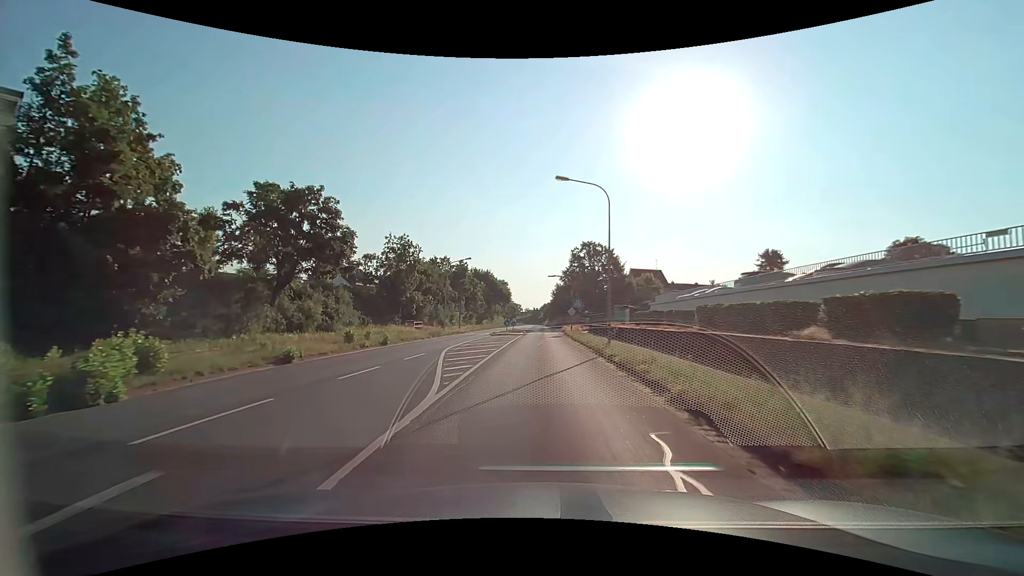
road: secondary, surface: asphalt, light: Day
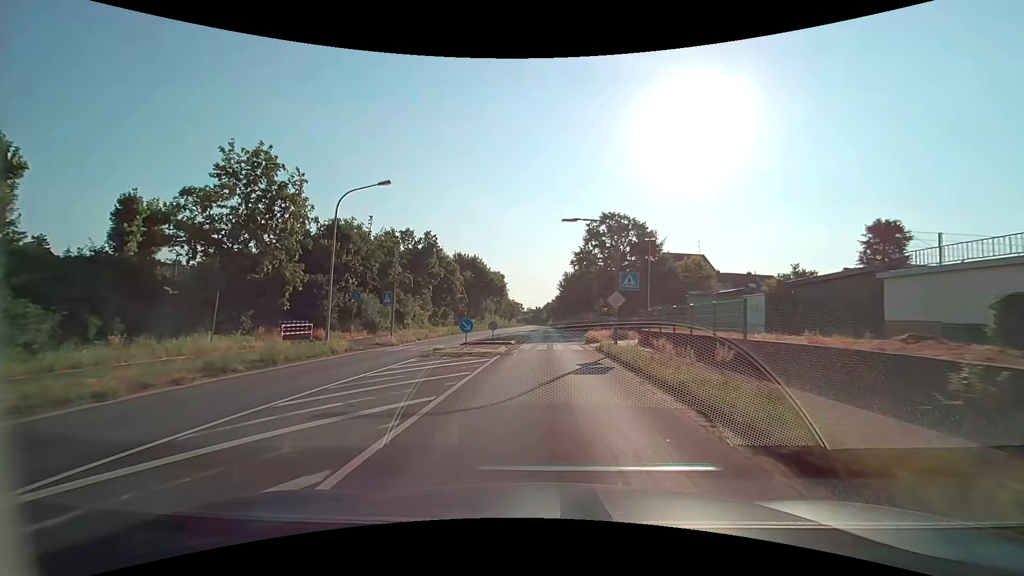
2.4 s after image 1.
(-0.2, +27.7) m; -1°
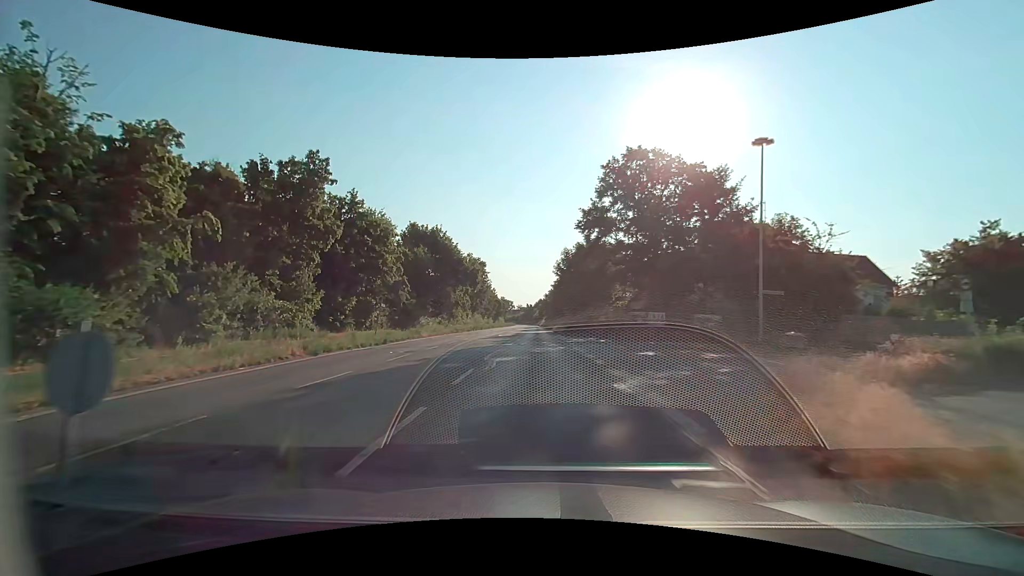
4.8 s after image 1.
(+0.3, +27.6) m; +1°
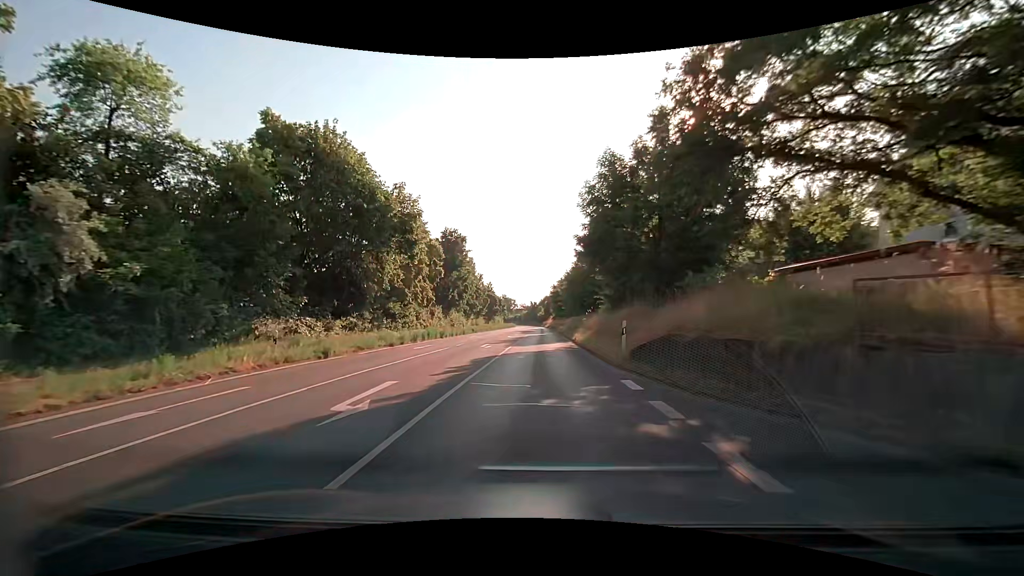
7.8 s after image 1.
(-0.2, +35.3) m; 0°
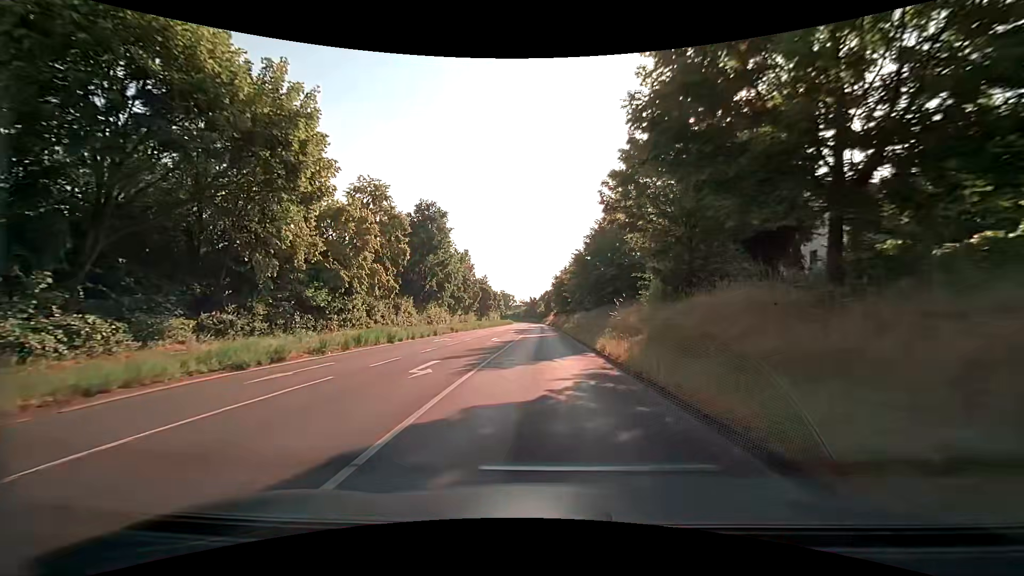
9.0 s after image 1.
(-0.1, +15.3) m; -1°
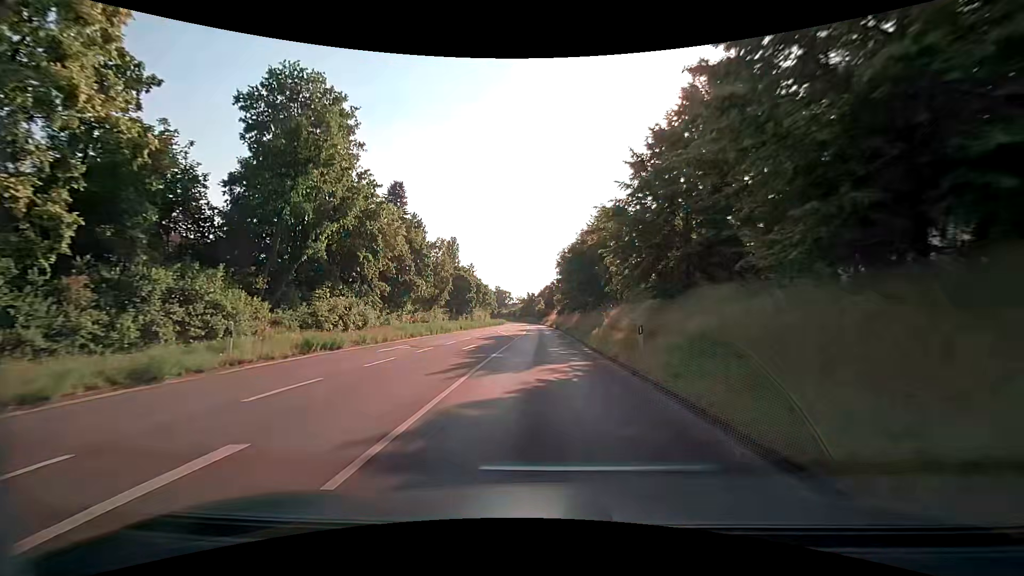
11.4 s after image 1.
(+0.2, +31.1) m; +1°
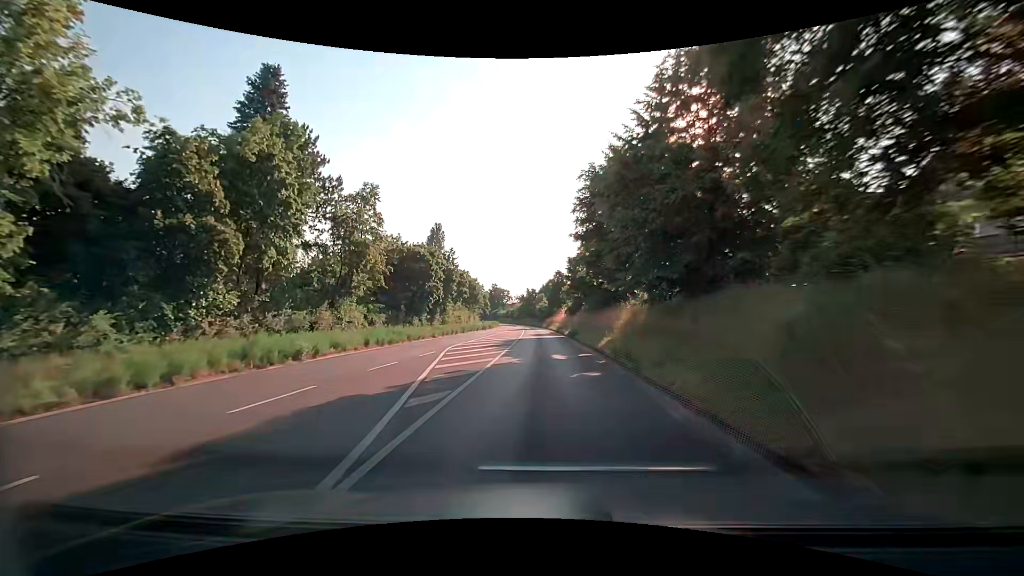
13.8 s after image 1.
(0.0, +30.7) m; -1°
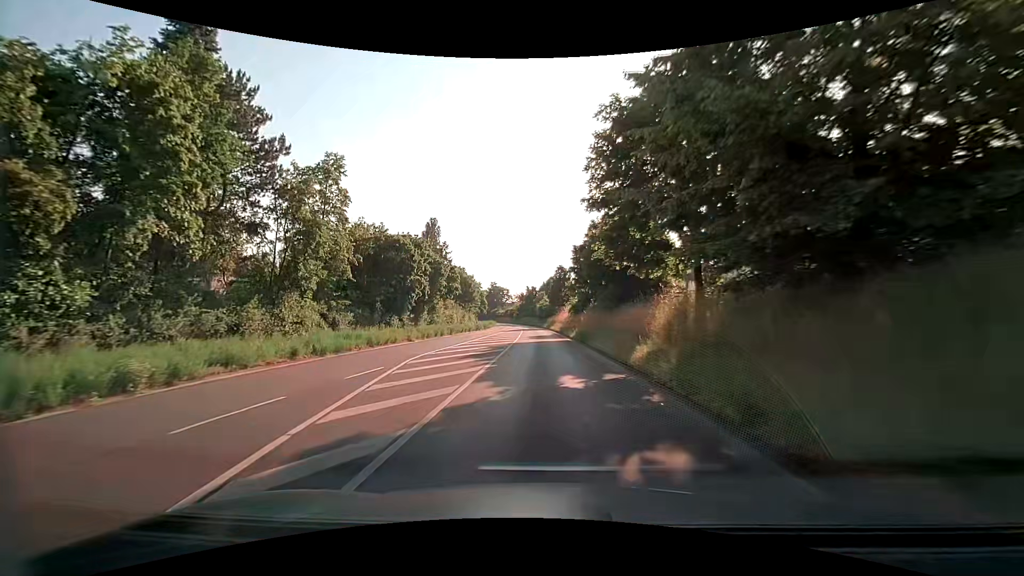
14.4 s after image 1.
(0.0, +7.6) m; +1°
(0, +10) (0, +20) (0, +30) (-1, +40) (-1, +50) (-1, +60) (-2, +70) (-2, +80) (-3, +90) (-4, +100) m
